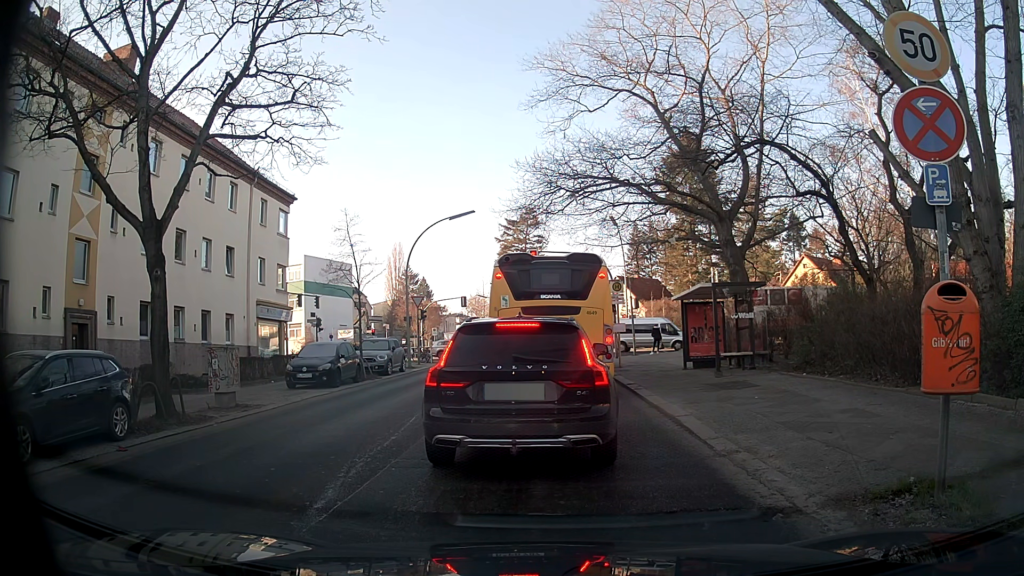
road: tertiary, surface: asphalt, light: Day
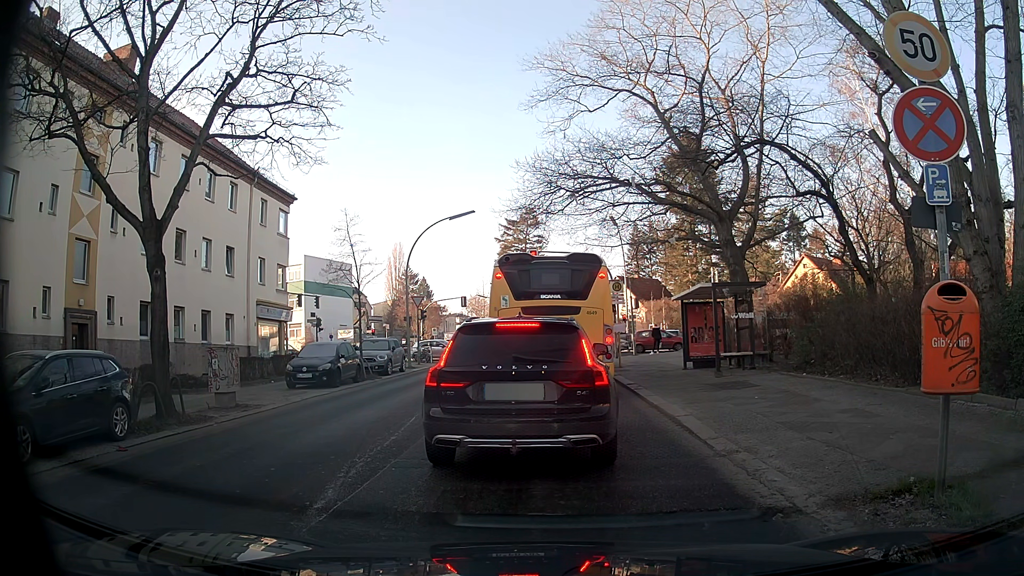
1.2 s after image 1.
(0.0, 0.0) m; 0°
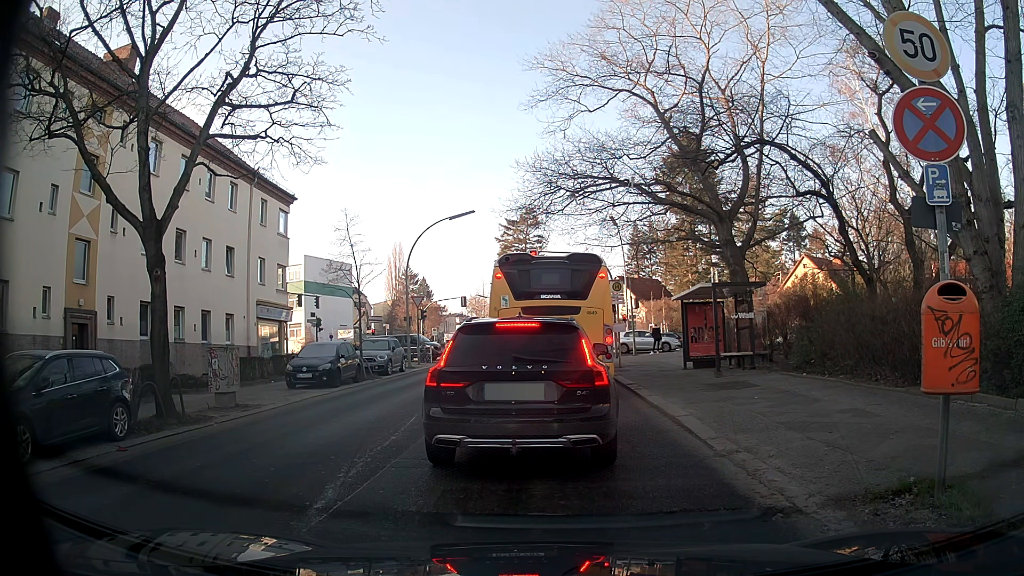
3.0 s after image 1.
(0.0, 0.0) m; 0°
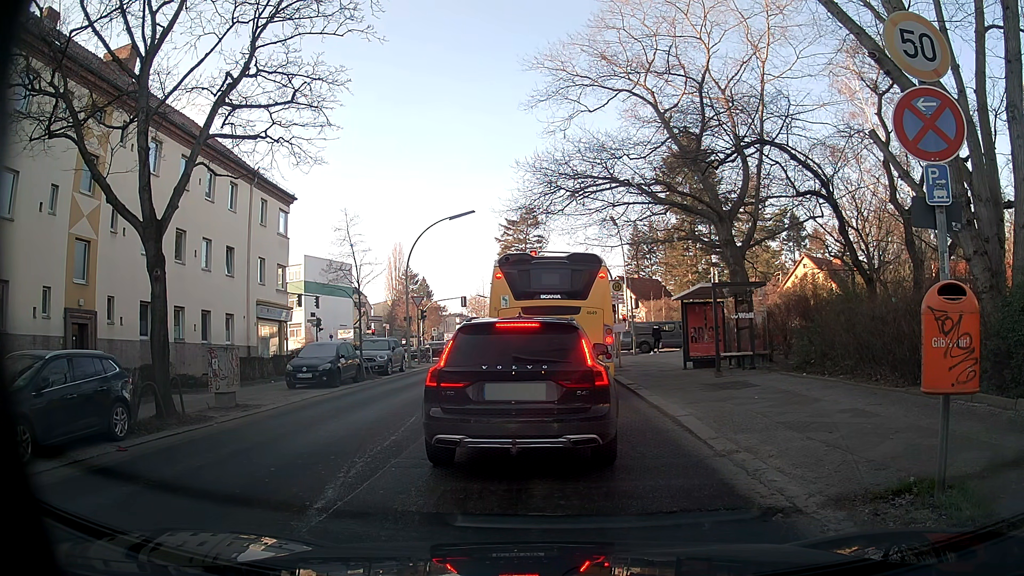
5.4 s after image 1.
(0.0, 0.0) m; 0°
